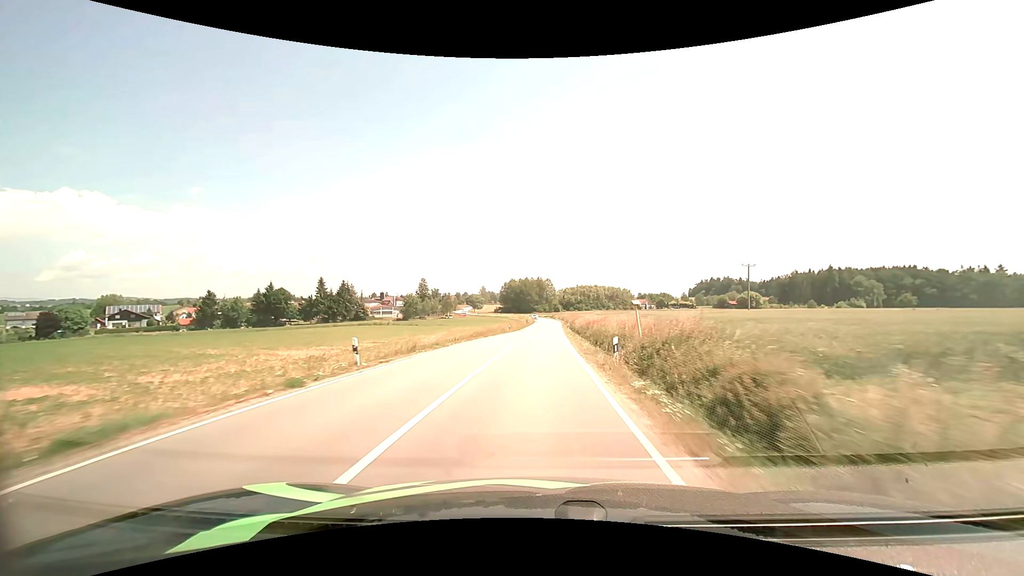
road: secondary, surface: asphalt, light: Day
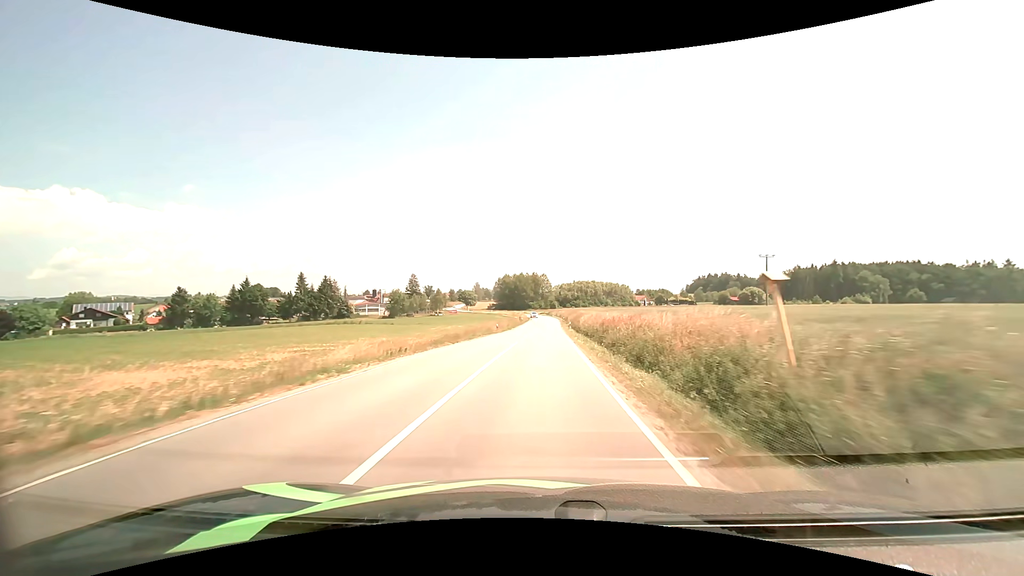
(+0.1, +12.8) m; +1°
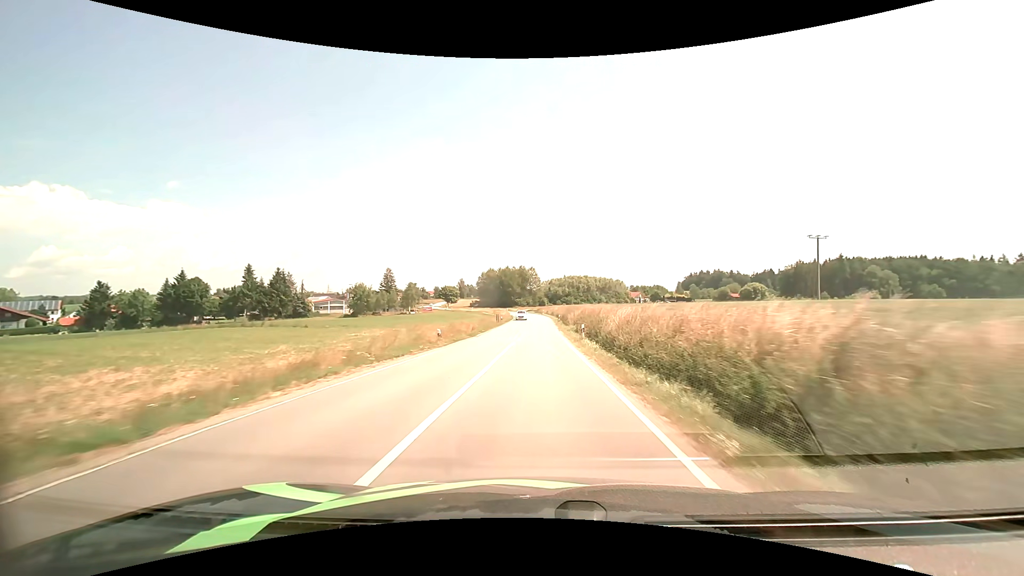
(+0.2, +25.9) m; +1°
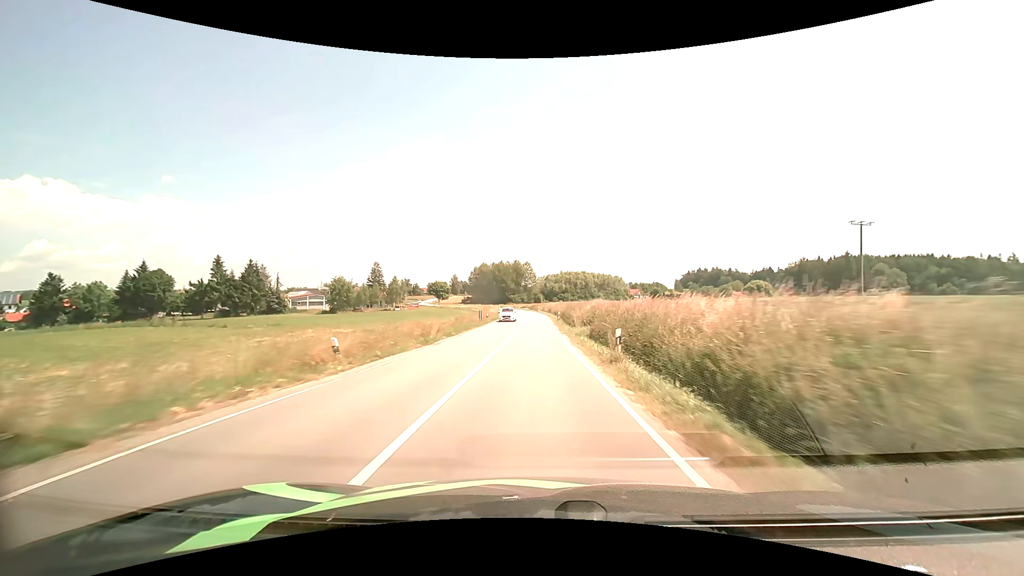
(+0.1, +13.0) m; +1°
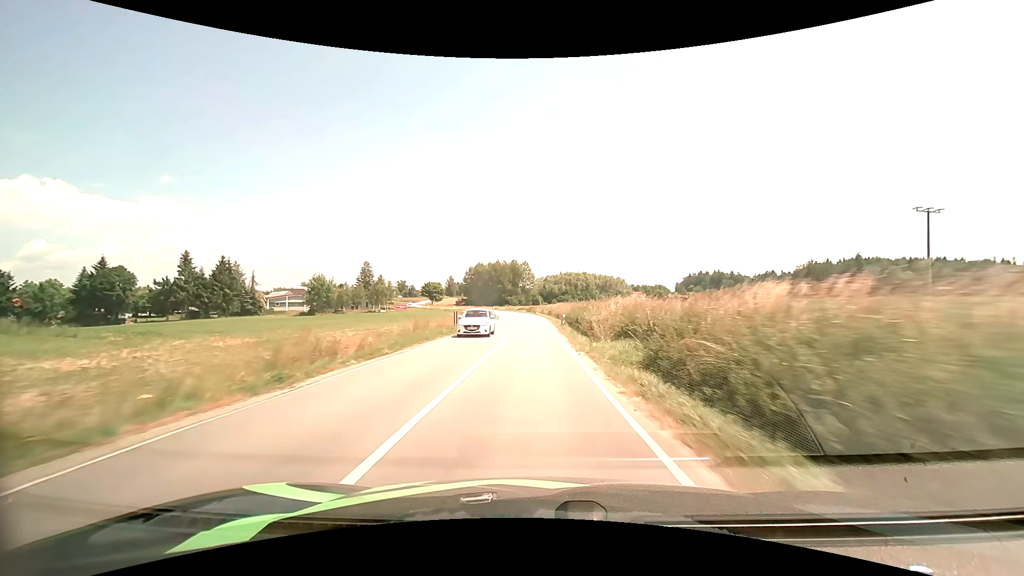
(0.0, +13.0) m; 0°
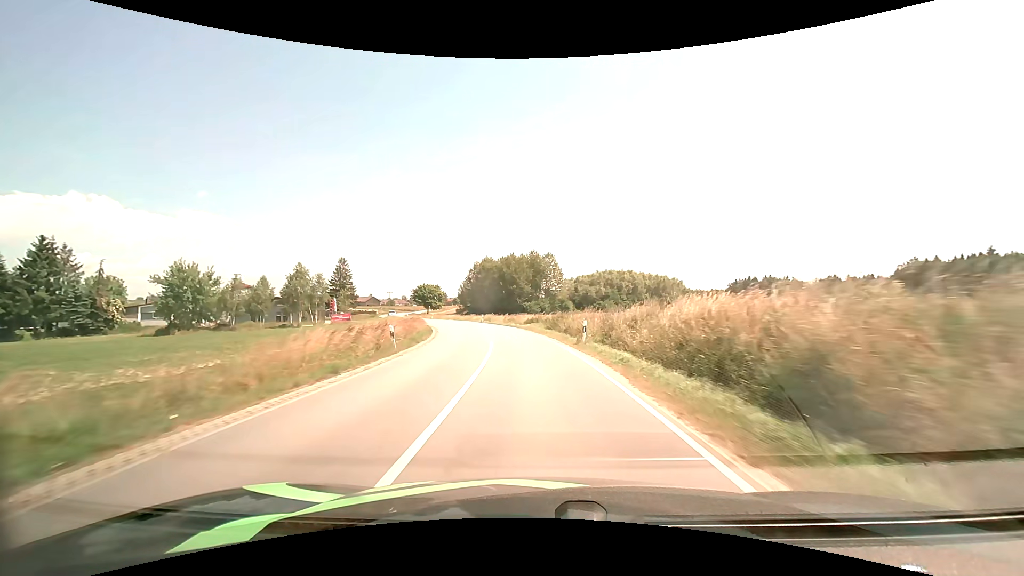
(-0.7, +61.1) m; -3°
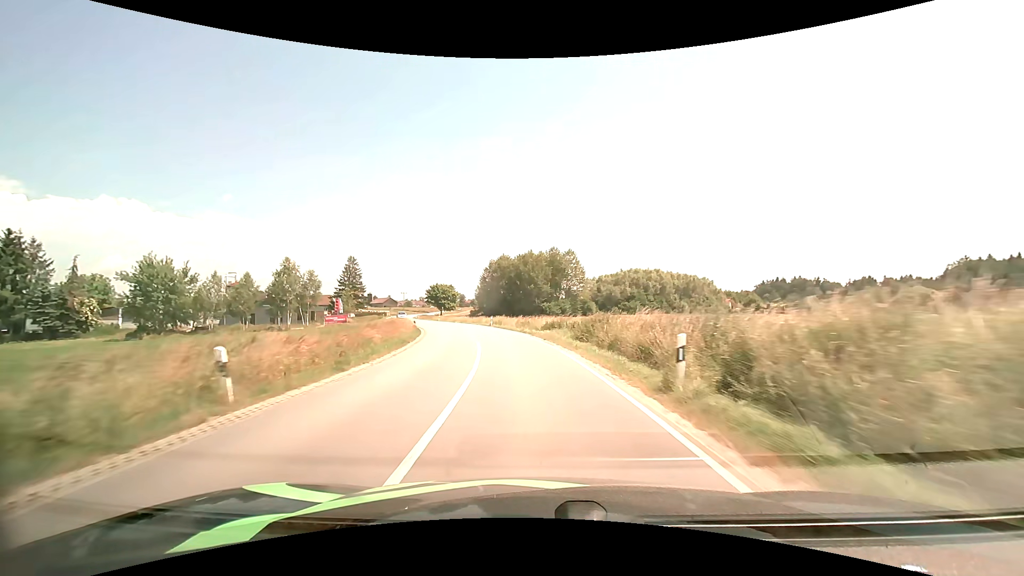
(-0.2, +11.1) m; -2°
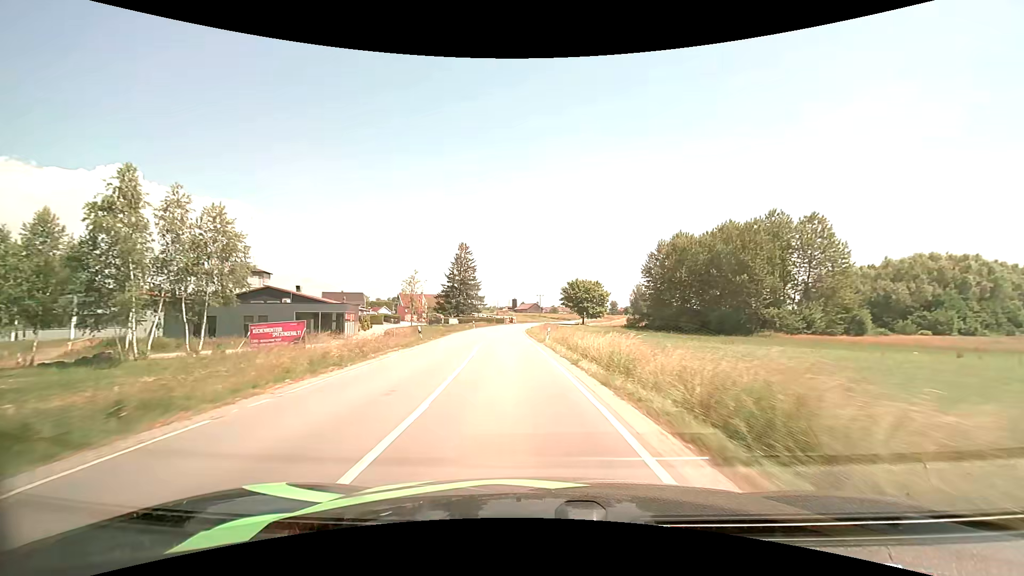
(-7.9, +54.4) m; -17°
(0, +10) (-1, +20) (-2, +30) (-3, +40) (-3, +50) (-4, +60) (-4, +70) (-4, +80) (-4, +90) (-3, +100) m
